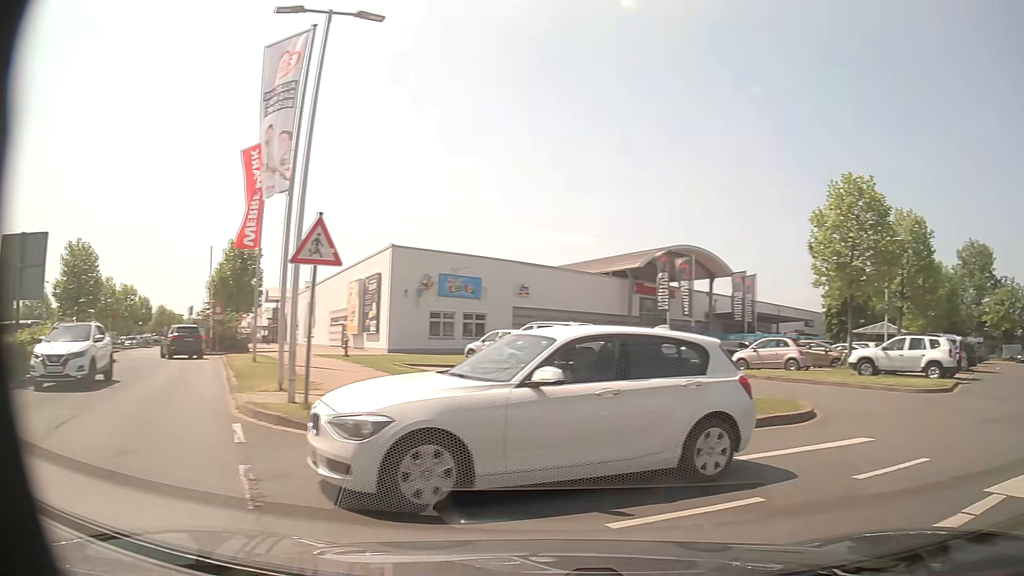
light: Day
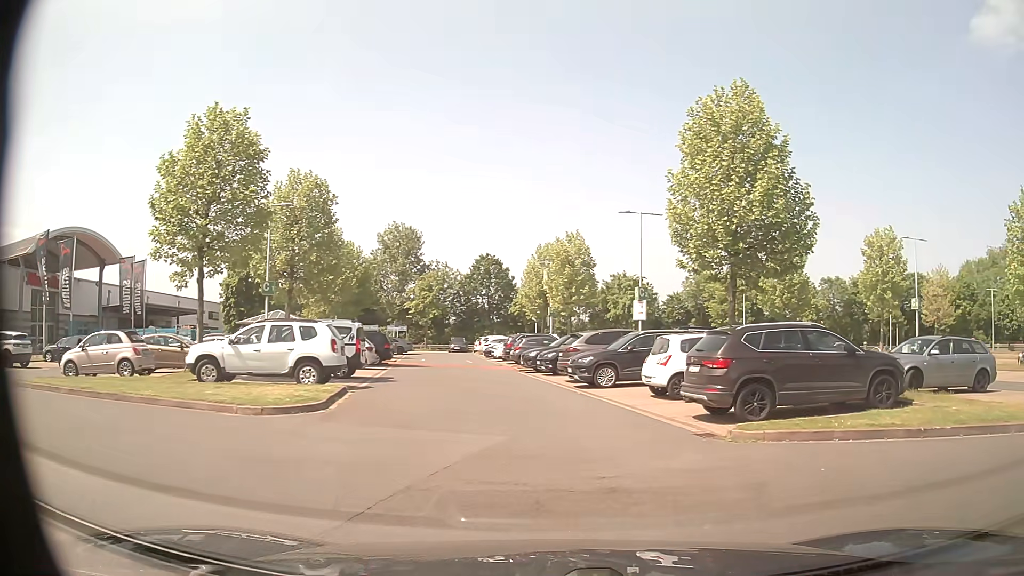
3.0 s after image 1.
(+4.0, +6.8) m; +50°
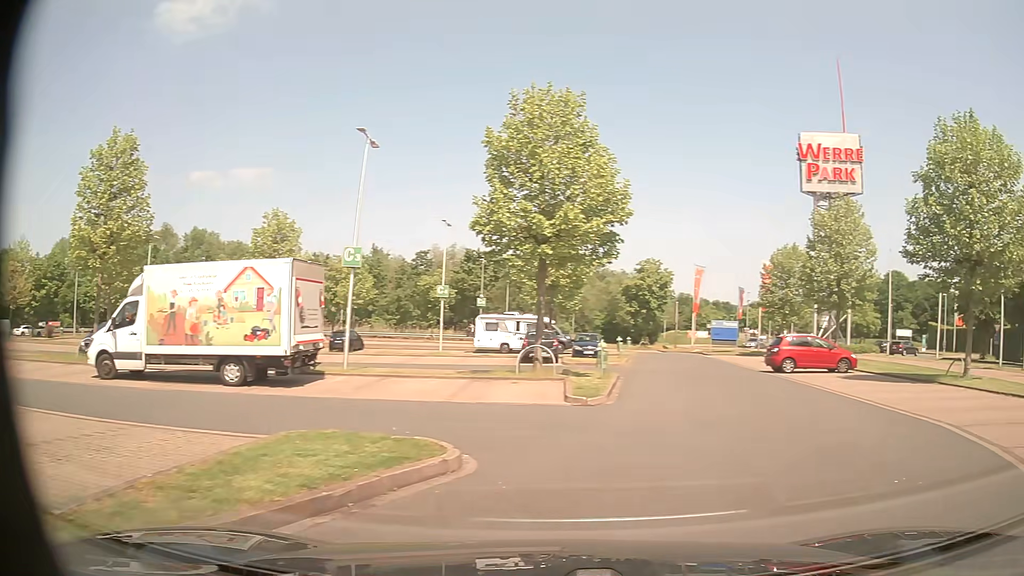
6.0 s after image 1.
(+4.5, +6.6) m; +77°
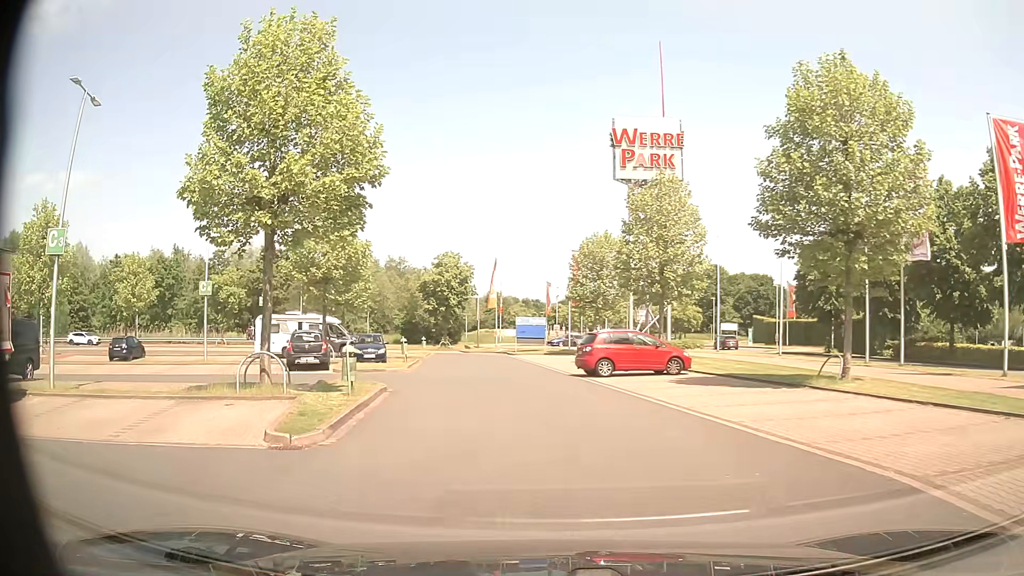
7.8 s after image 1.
(+1.4, +5.0) m; +20°
